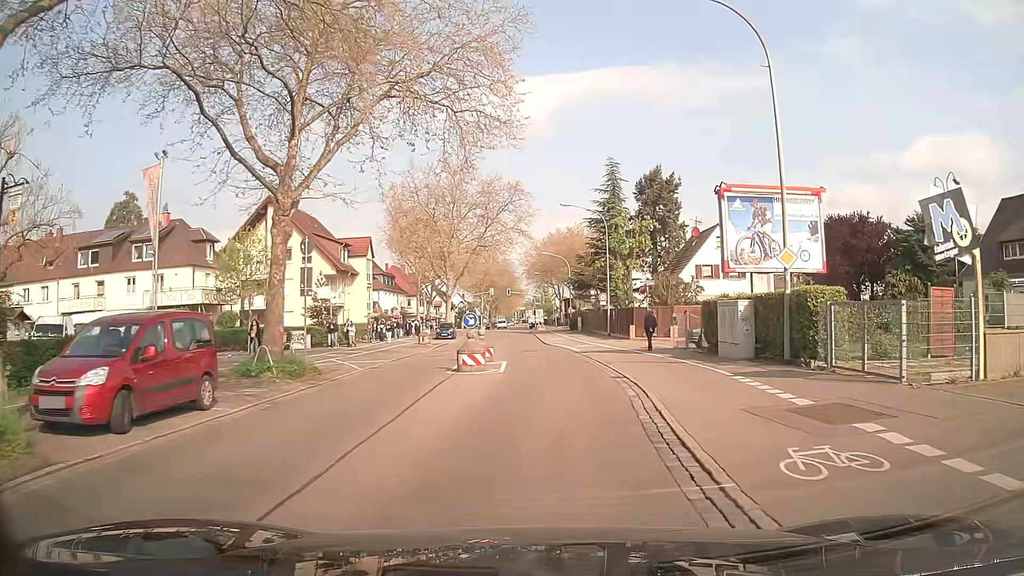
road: secondary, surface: asphalt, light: Day
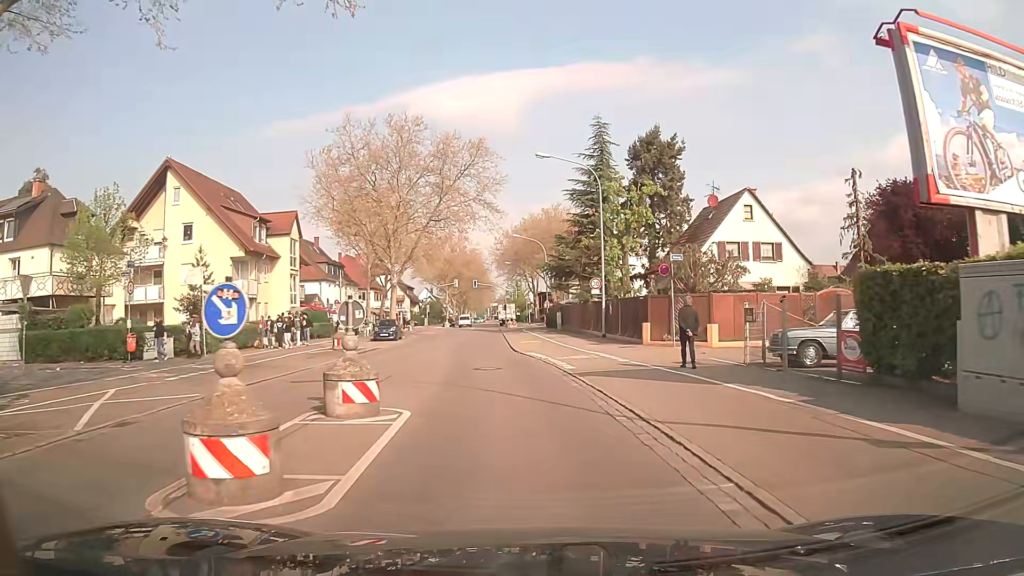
(+0.3, +13.9) m; +1°
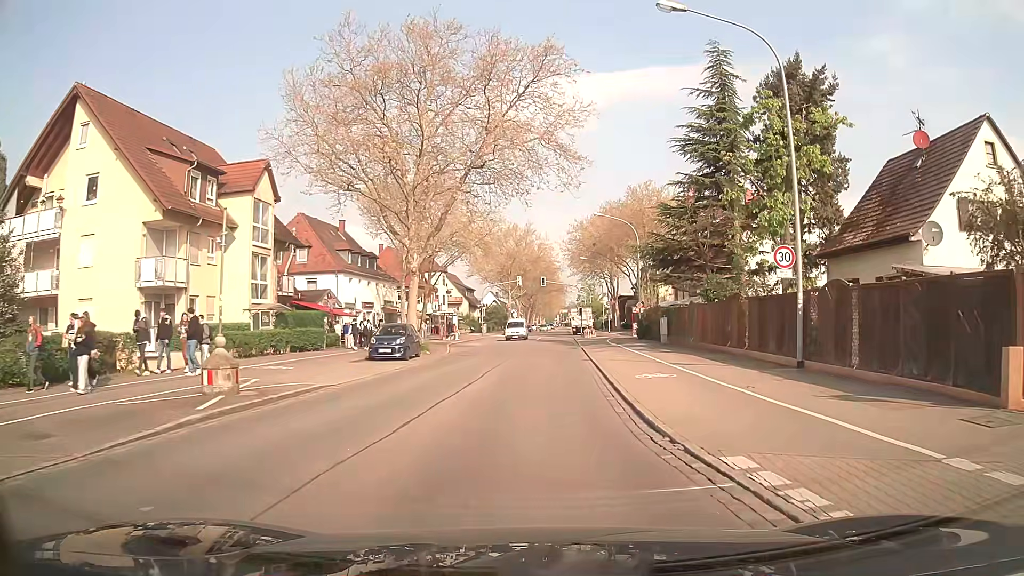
(-1.0, +18.5) m; -5°
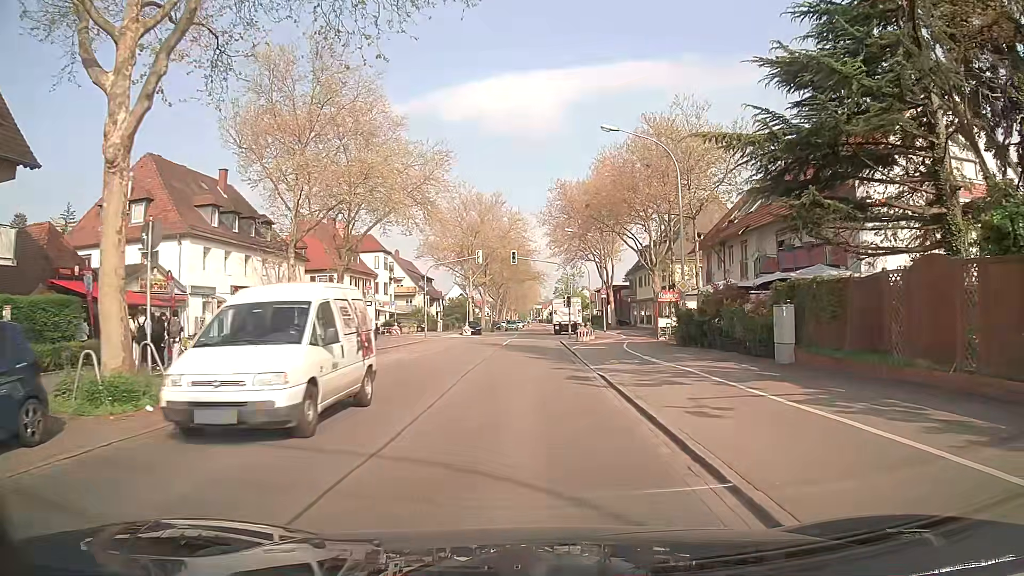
(+0.4, +23.0) m; +2°
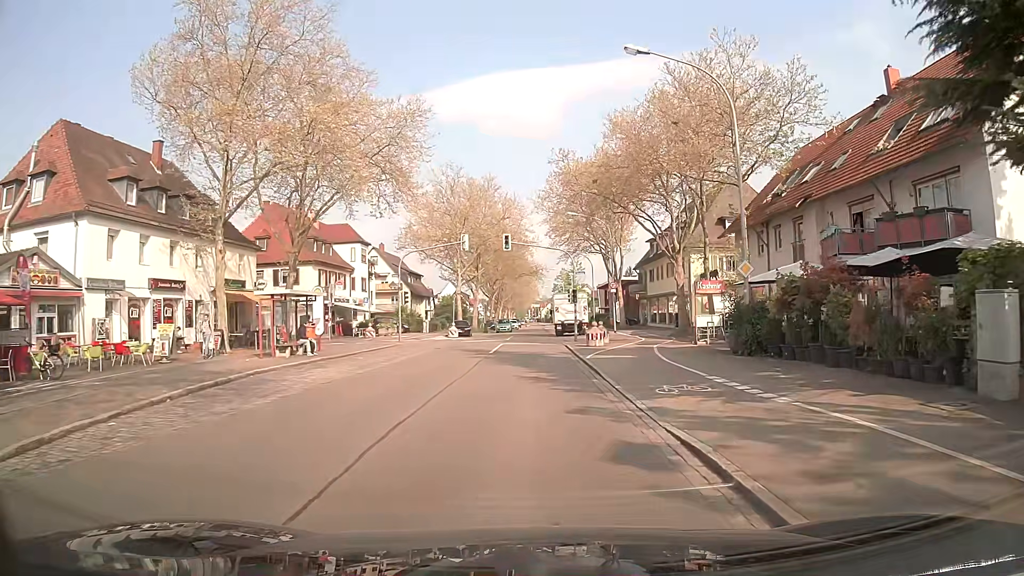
(0.0, +9.1) m; +1°
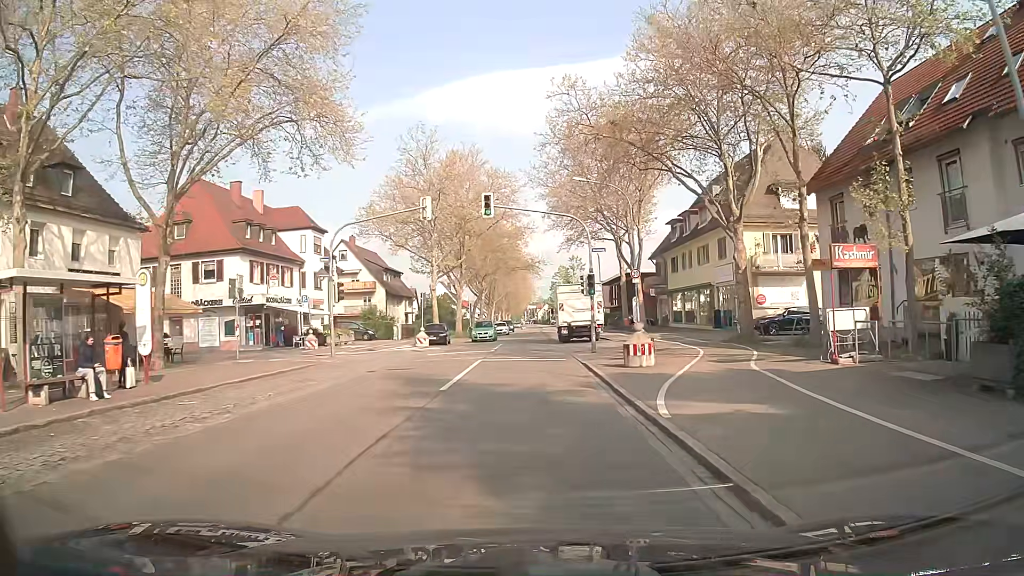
(-0.1, +13.6) m; 0°
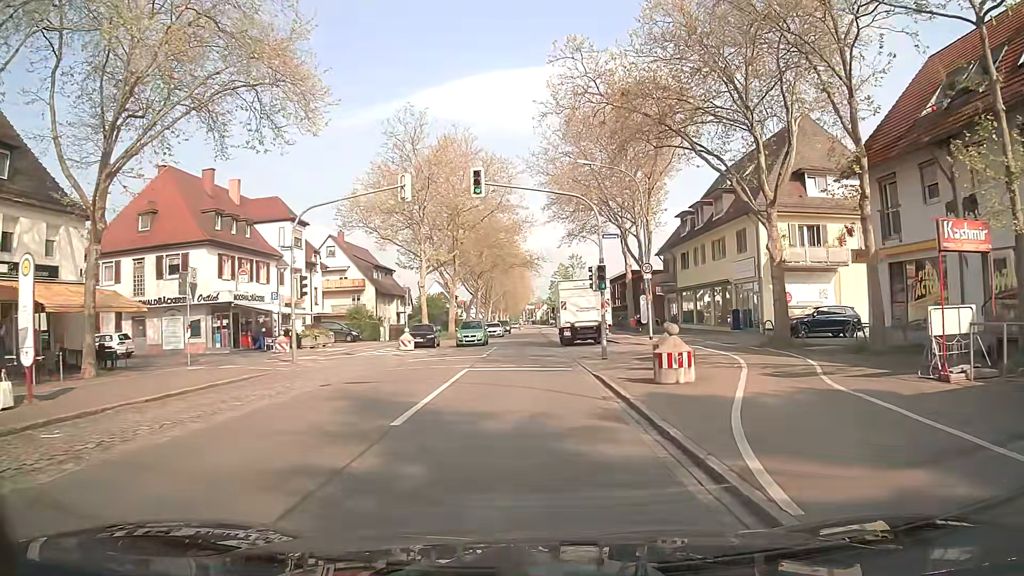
(0.0, +4.5) m; 0°
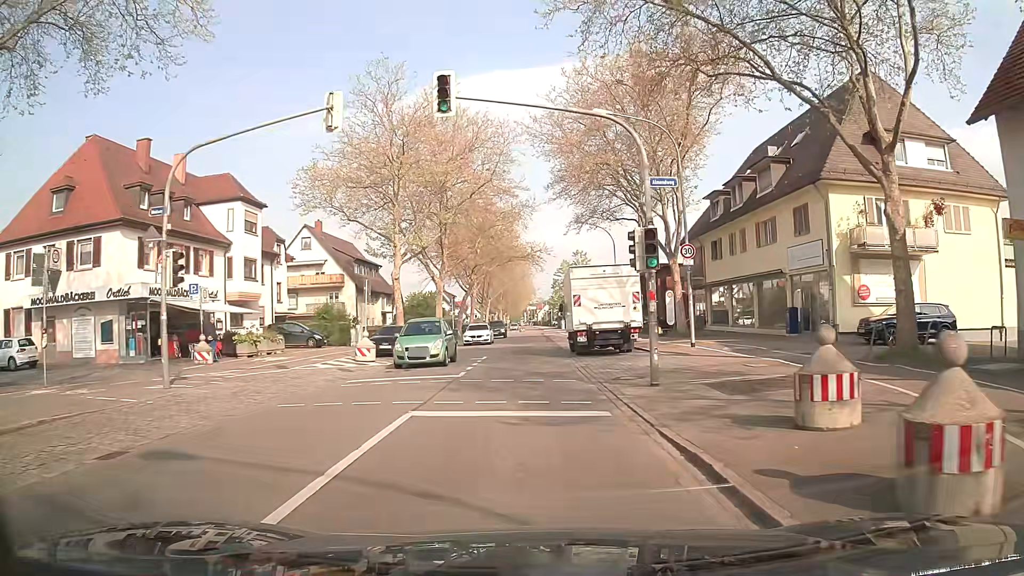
(0.0, +9.1) m; 0°
(0, +10) (0, +20) (0, +30) (0, +40) (0, +50) (-1, +60) (-1, +70) (-1, +80) (-1, +90) (0, +100) m
